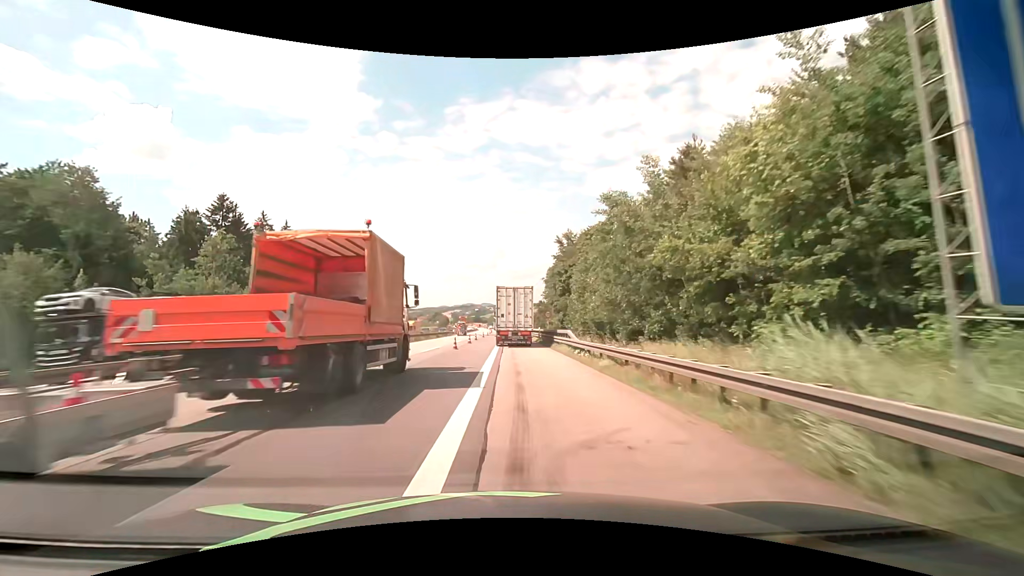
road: motorway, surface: asphalt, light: Day
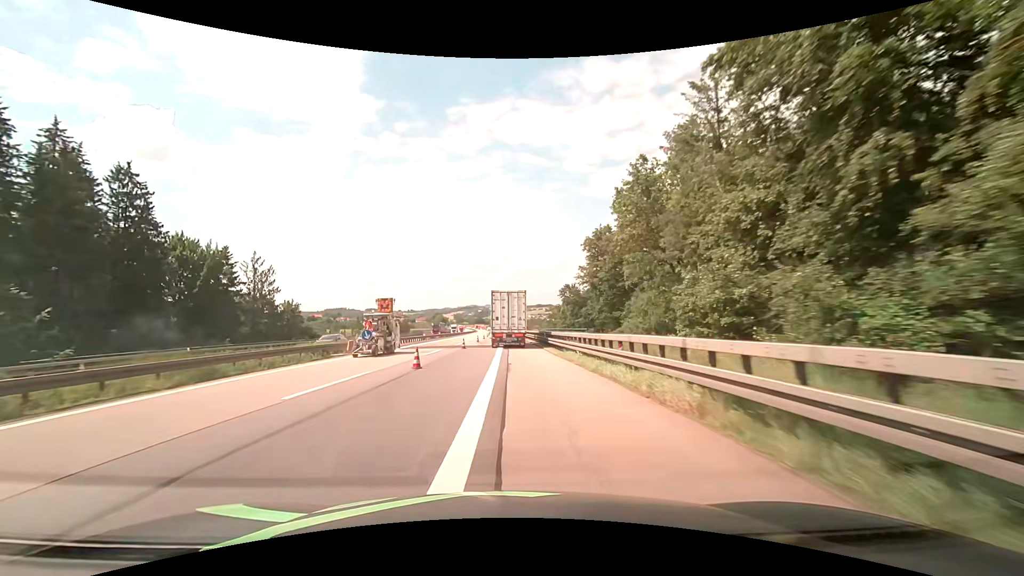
(-0.3, +54.8) m; 0°
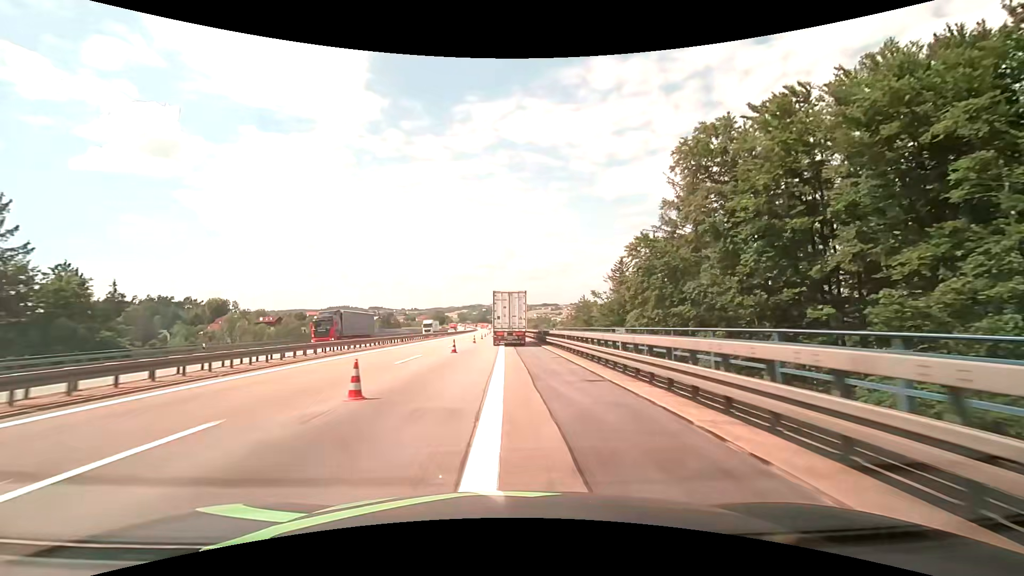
(-0.6, +44.9) m; -1°
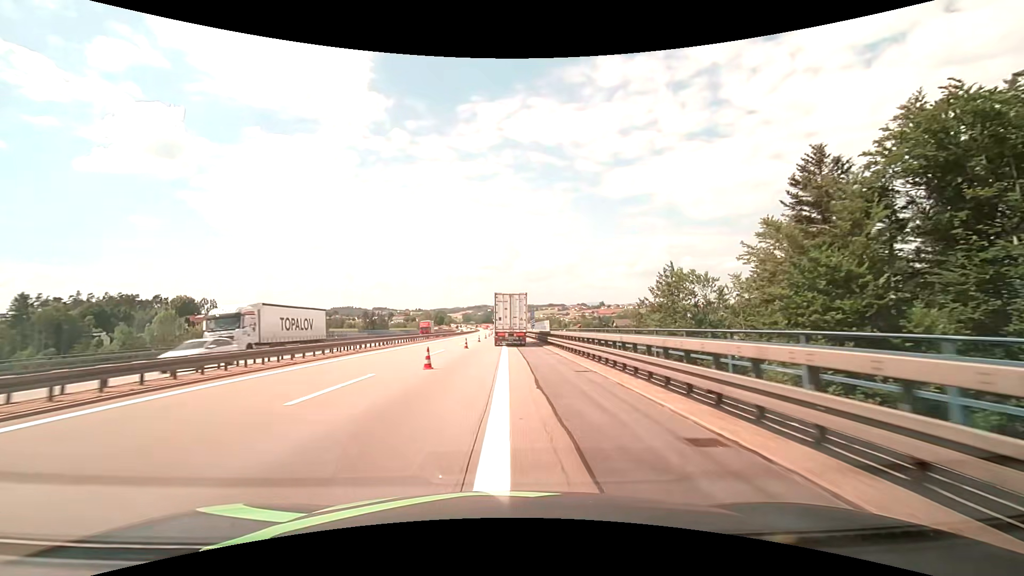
(-0.4, +46.3) m; -1°
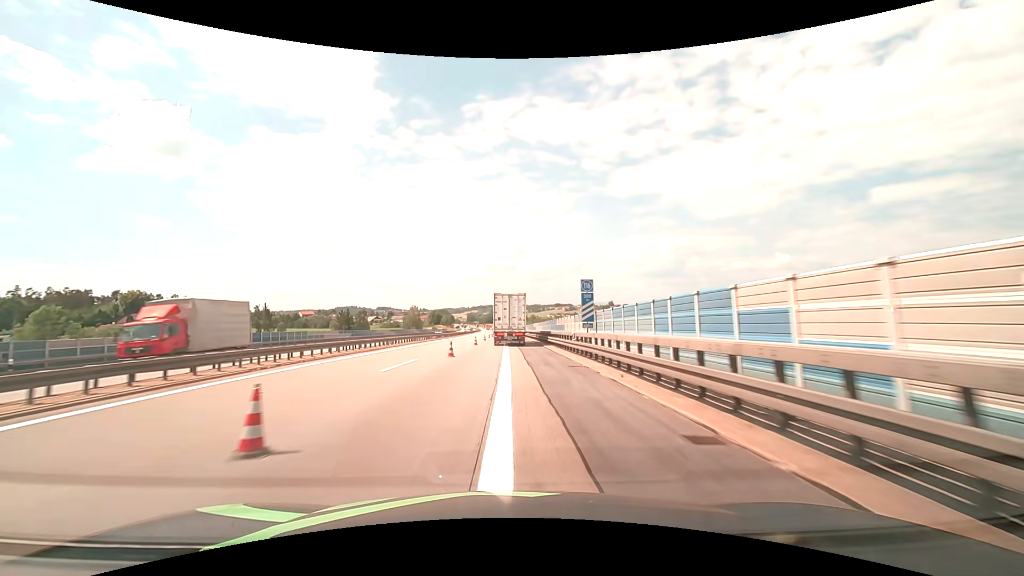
(0.0, +47.5) m; 0°
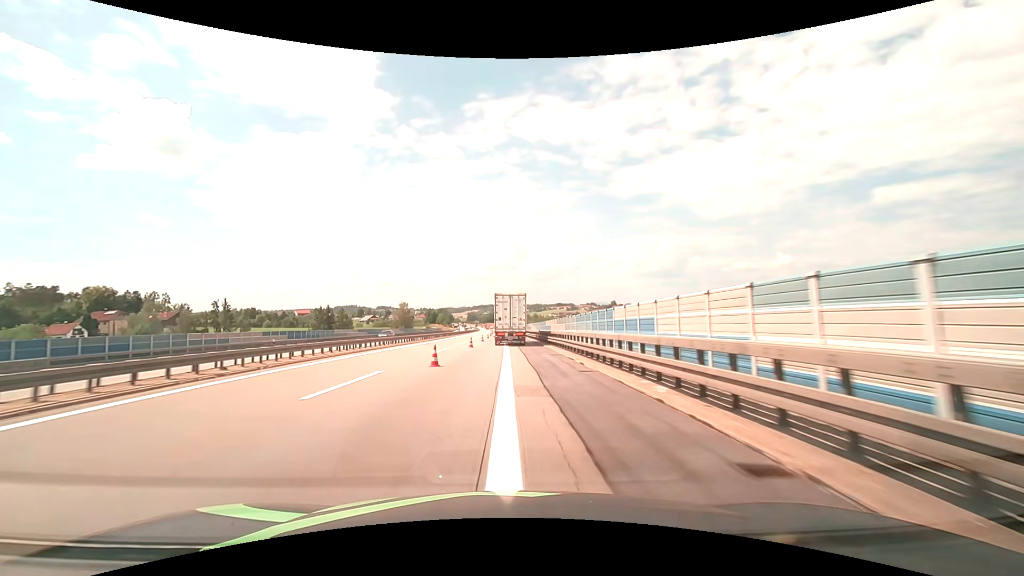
(-0.1, +24.1) m; 0°
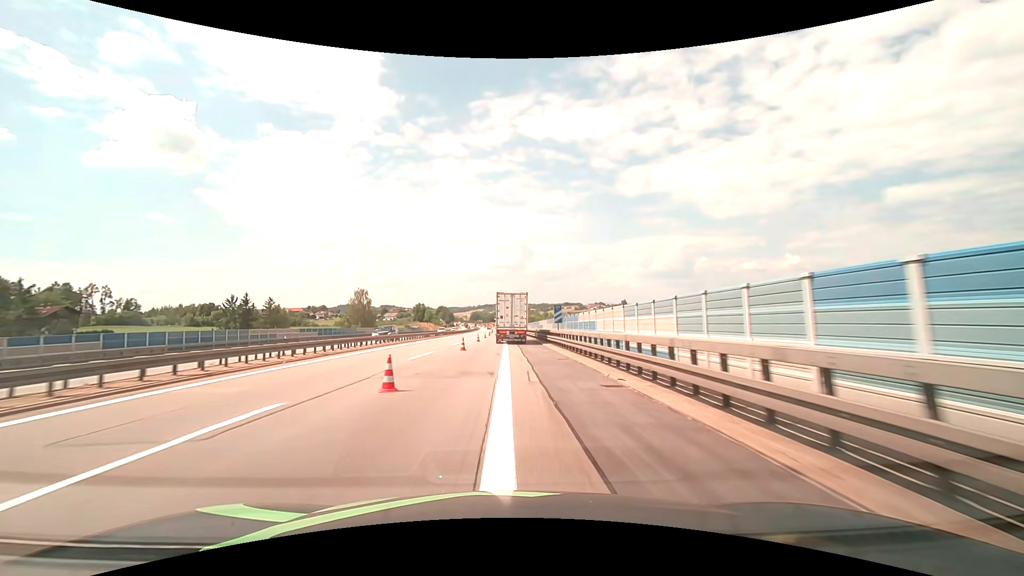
(0.0, +61.4) m; -1°
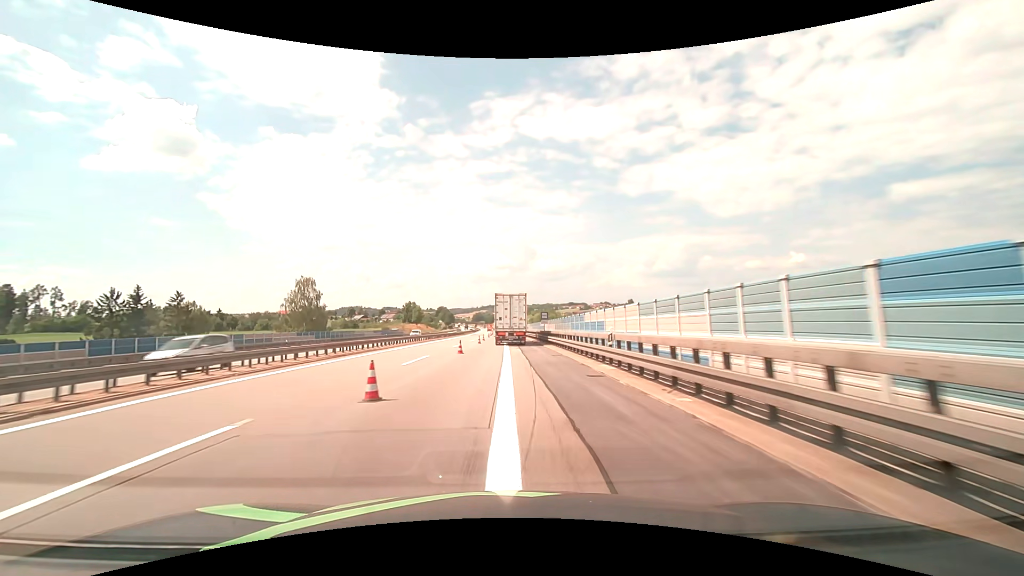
(0.0, +37.4) m; 0°
(0, +10) (0, +20) (0, +30) (0, +40) (0, +50) (0, +60) (0, +70) (-1, +80) (-1, +90) (-1, +100) m
